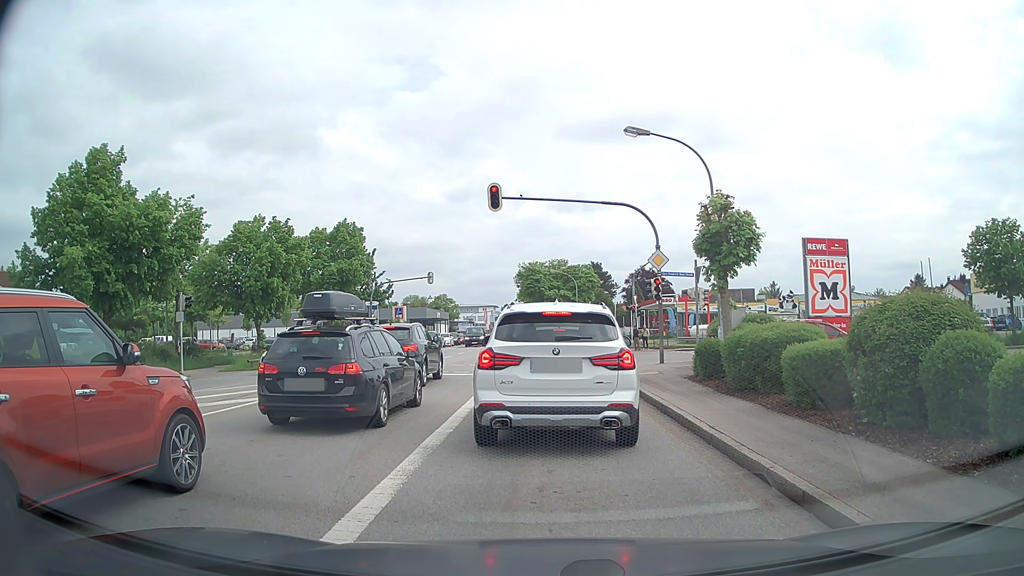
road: secondary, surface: asphalt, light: Day
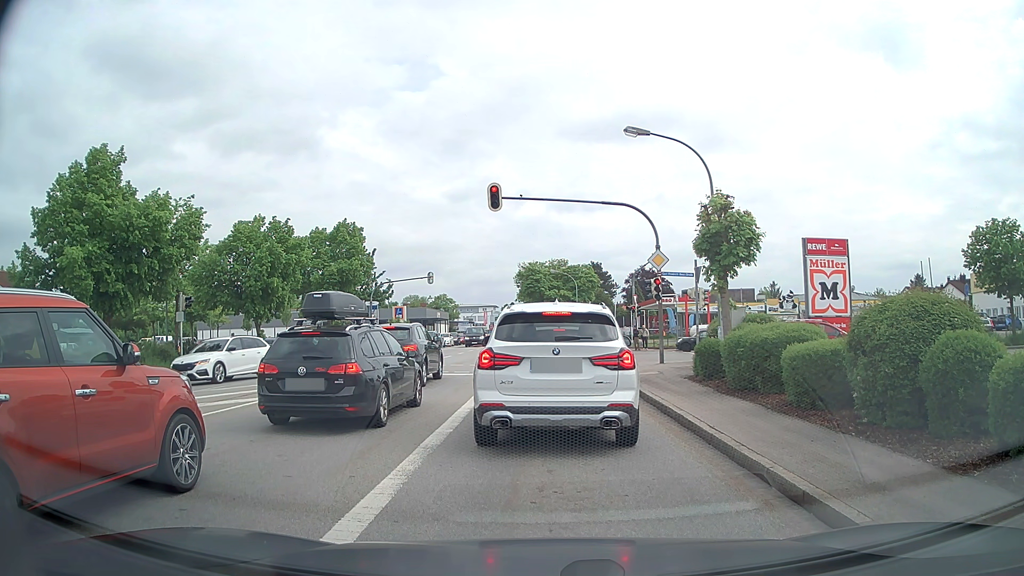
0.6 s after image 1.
(0.0, 0.0) m; 0°
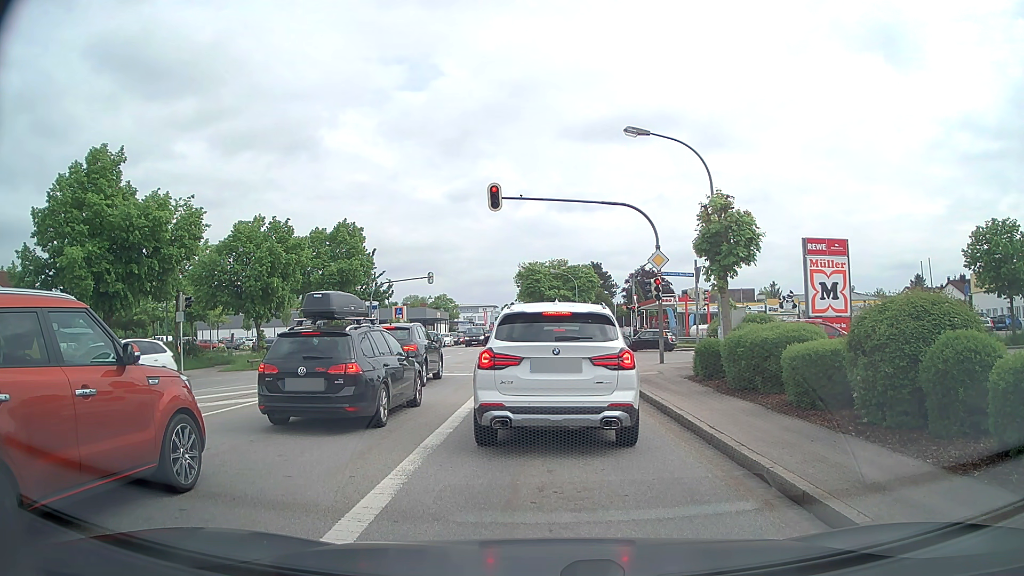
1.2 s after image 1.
(0.0, 0.0) m; 0°
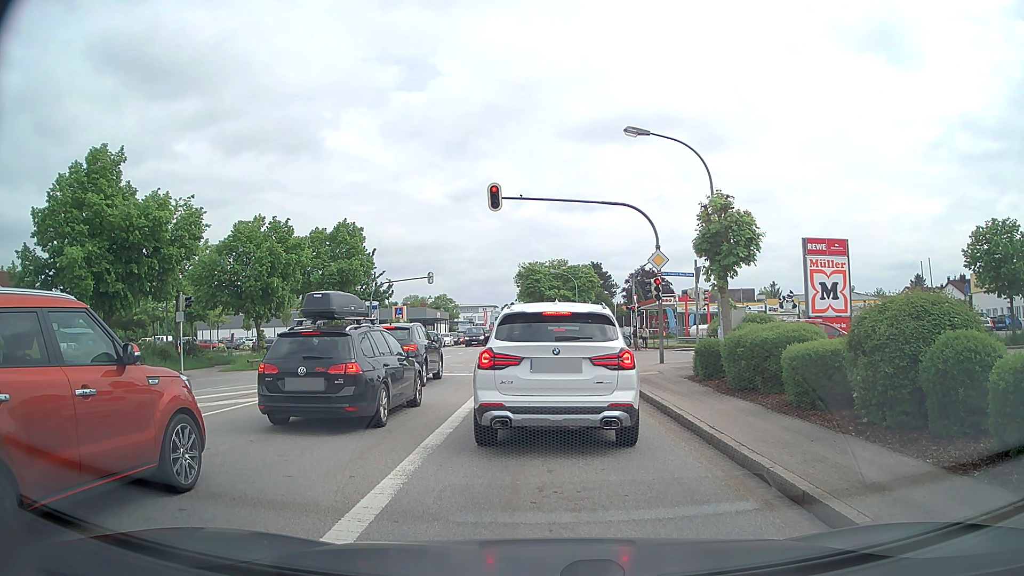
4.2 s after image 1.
(0.0, 0.0) m; 0°
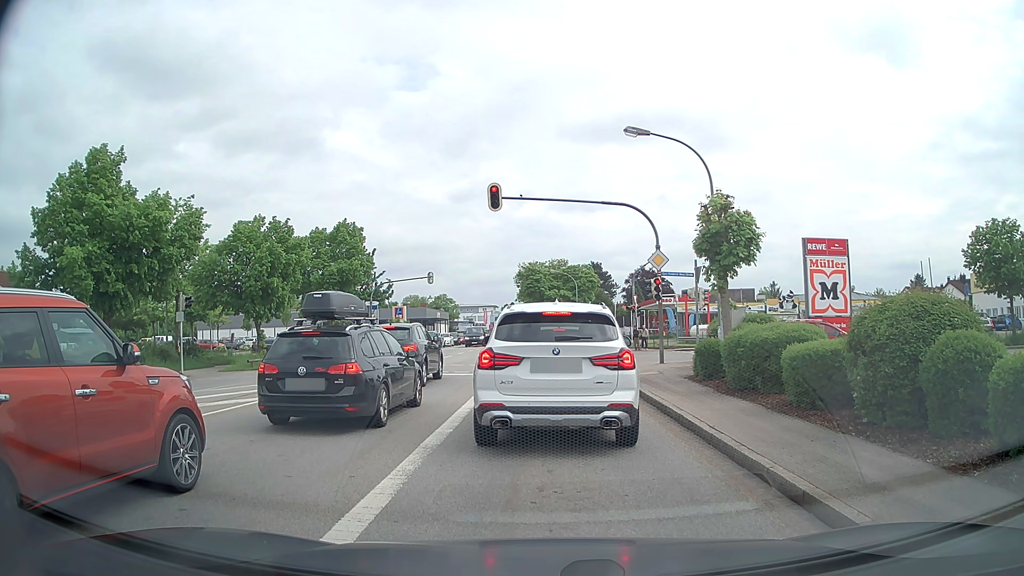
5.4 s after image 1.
(0.0, 0.0) m; 0°
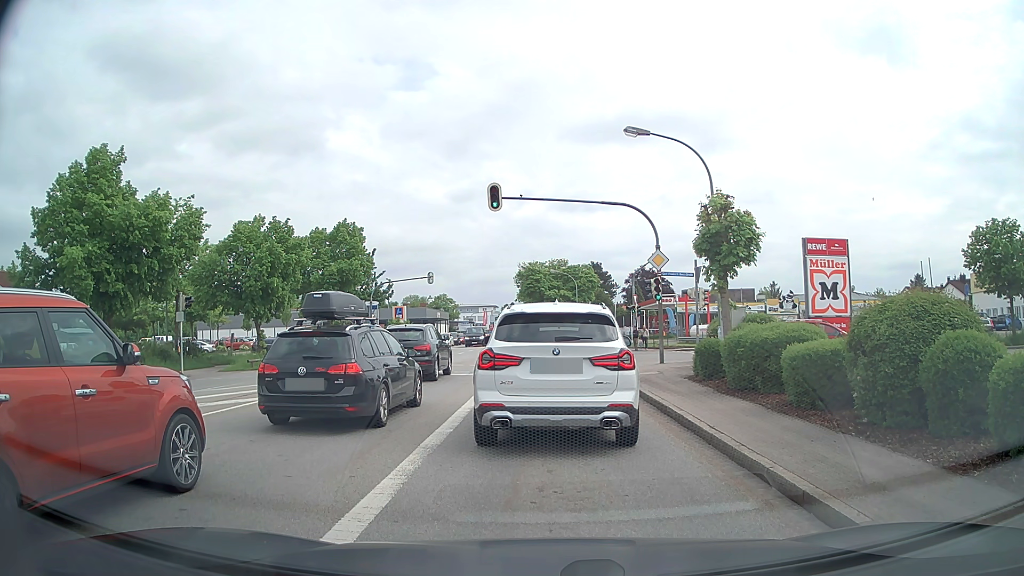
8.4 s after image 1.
(0.0, 0.0) m; 0°
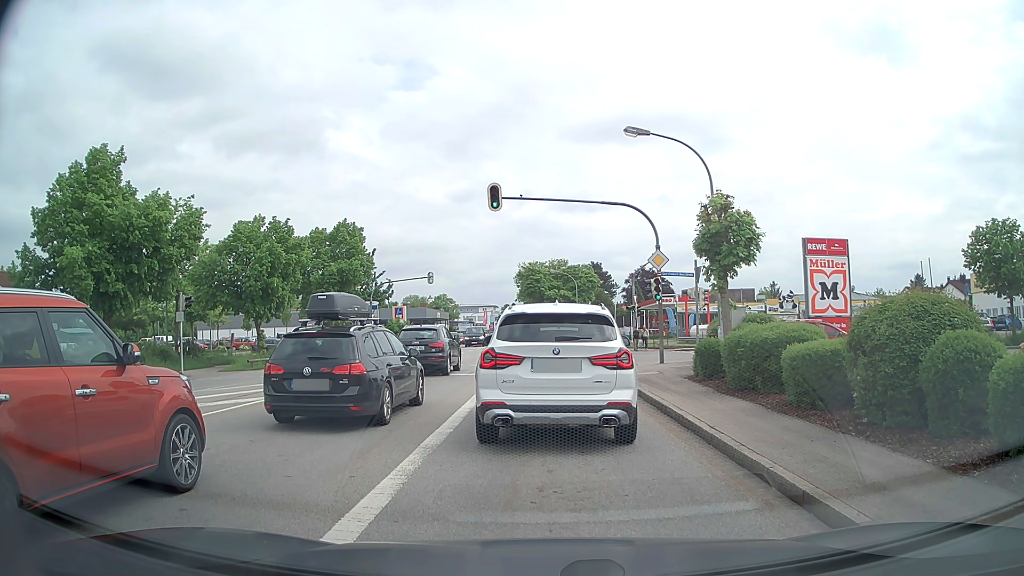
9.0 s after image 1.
(0.0, 0.0) m; 0°
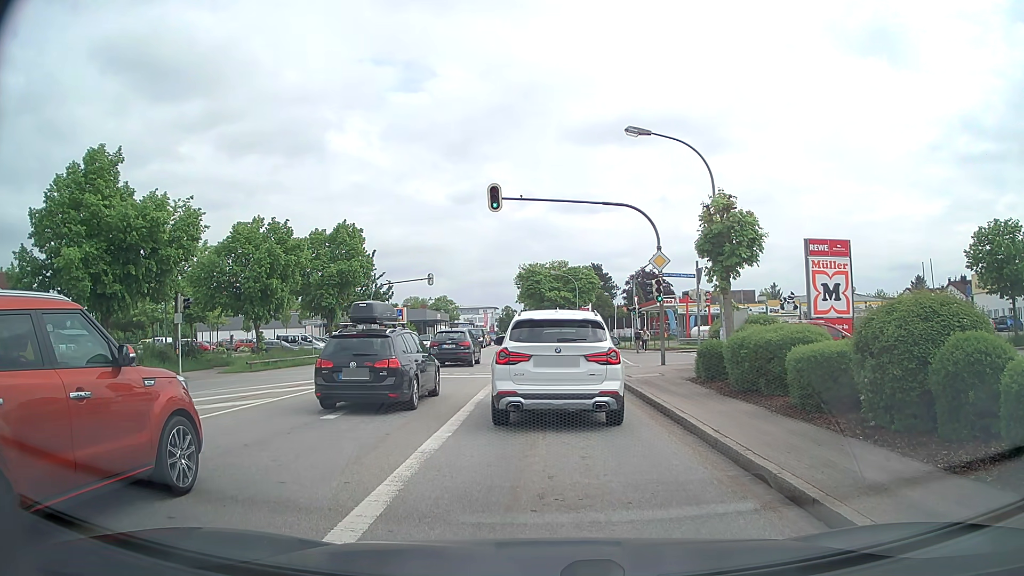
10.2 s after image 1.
(0.0, +0.2) m; 0°
